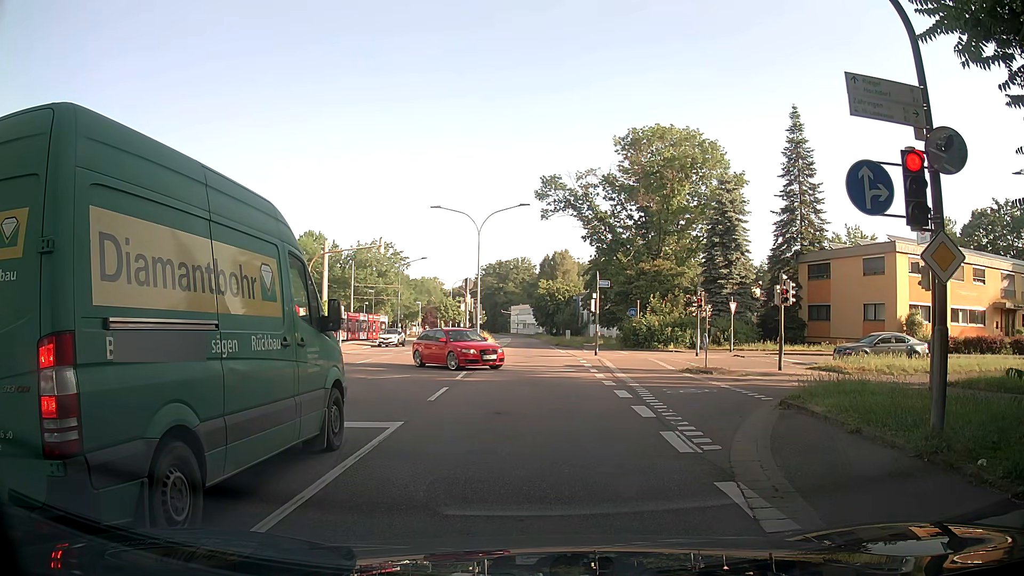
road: secondary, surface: asphalt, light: Day
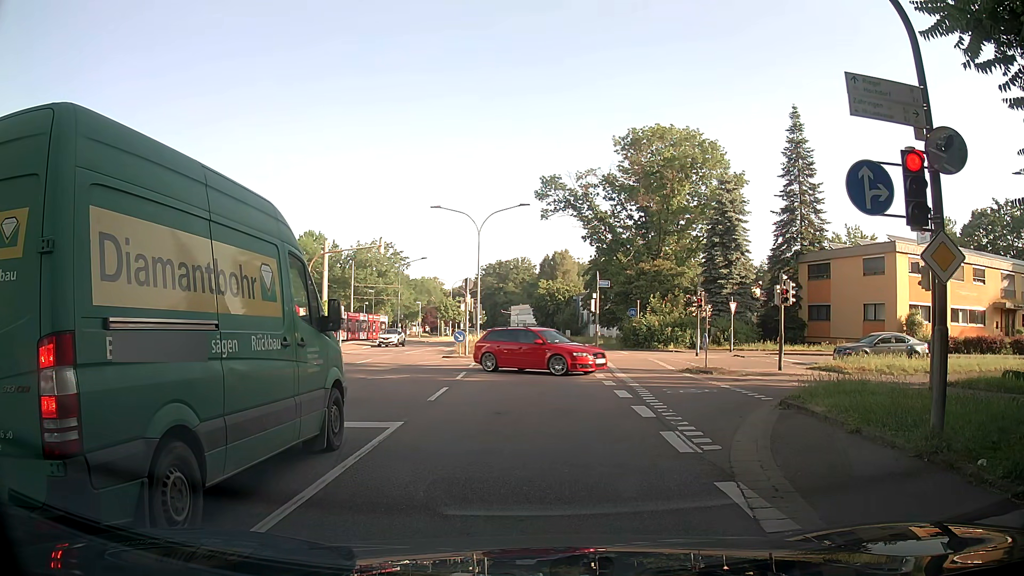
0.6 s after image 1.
(0.0, 0.0) m; 0°
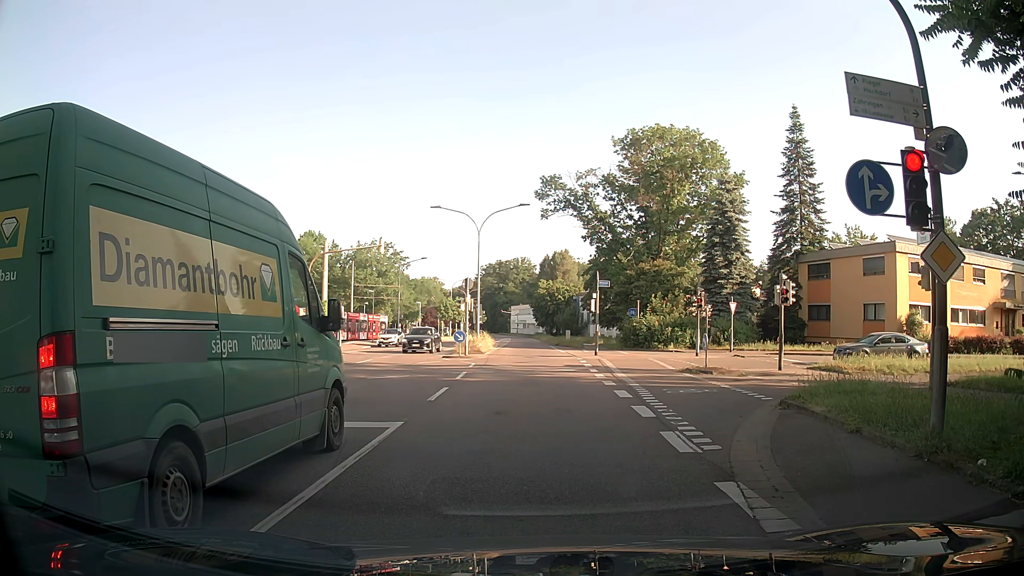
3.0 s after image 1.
(0.0, 0.0) m; 0°
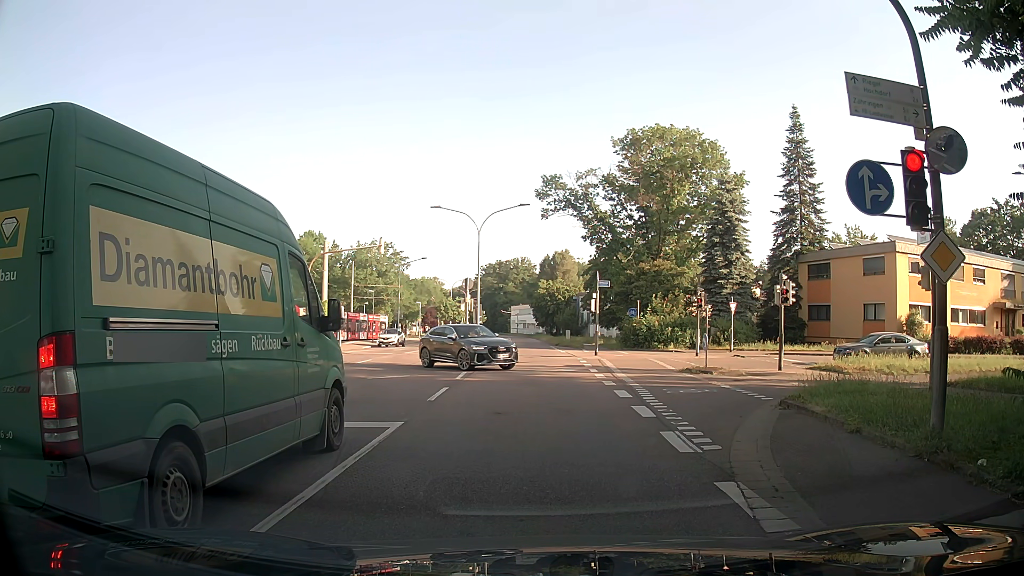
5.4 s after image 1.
(0.0, 0.0) m; 0°
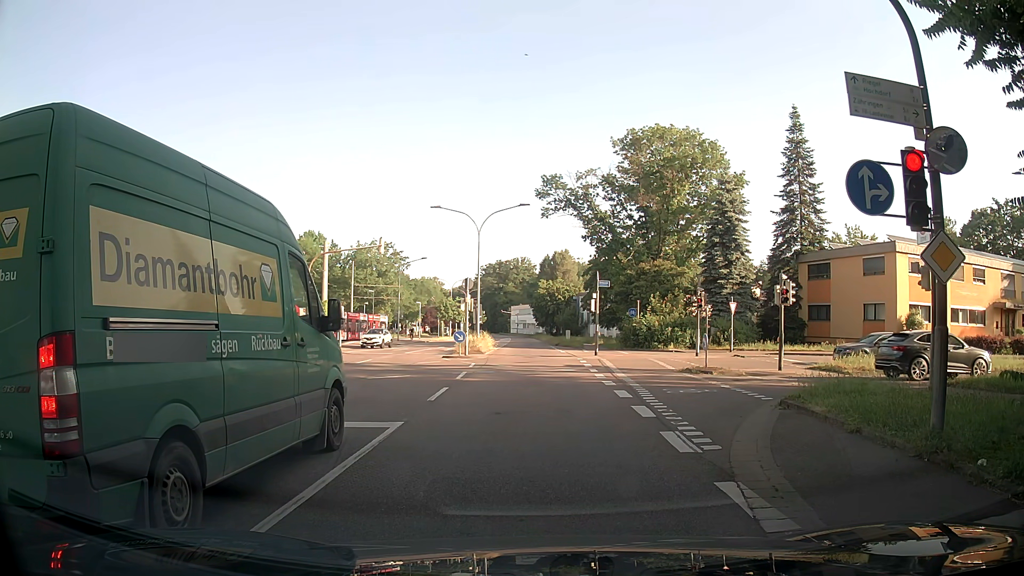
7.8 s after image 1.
(0.0, 0.0) m; 0°
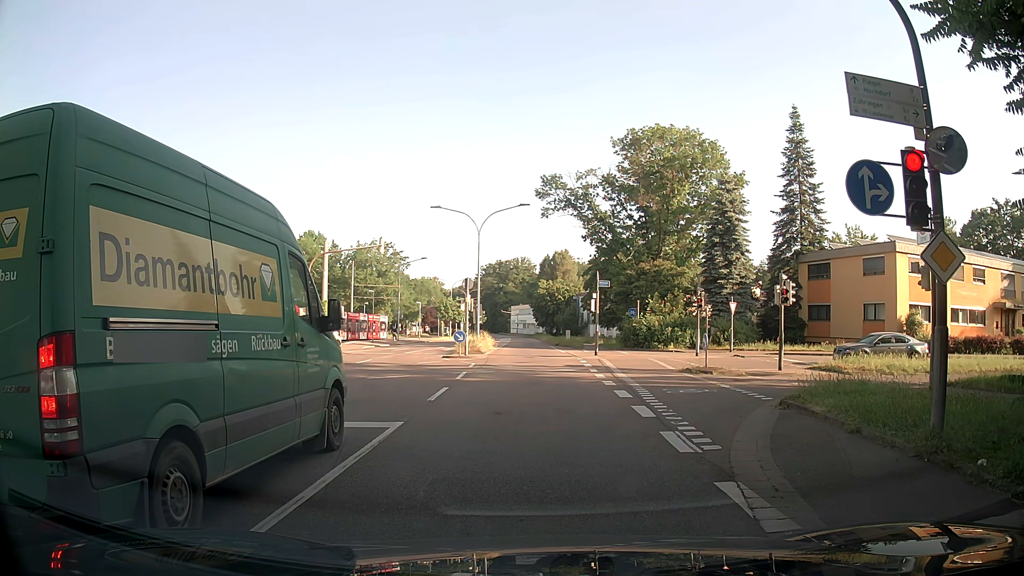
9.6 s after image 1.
(0.0, 0.0) m; 0°
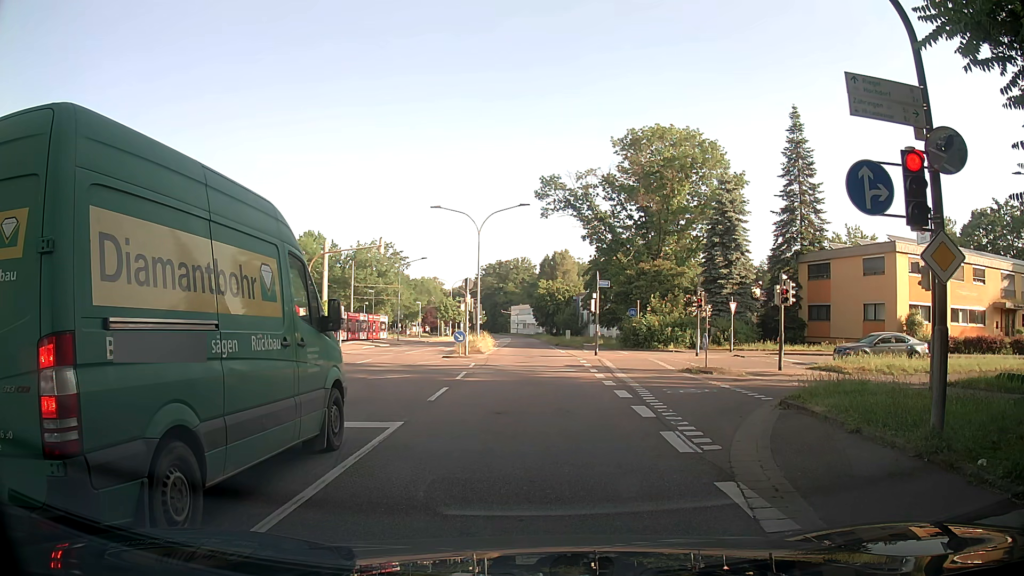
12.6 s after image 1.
(0.0, 0.0) m; 0°
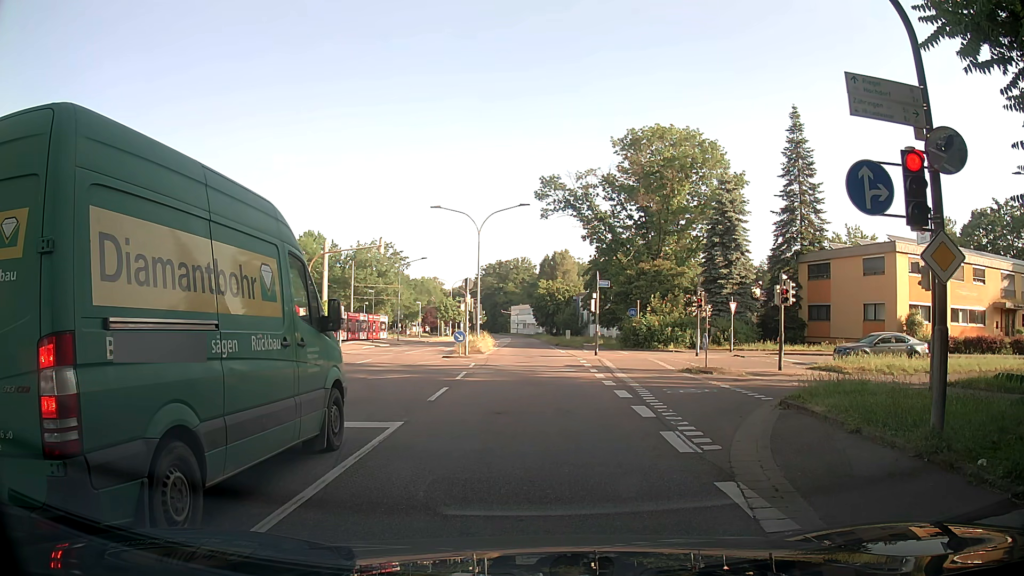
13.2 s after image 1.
(0.0, 0.0) m; 0°
